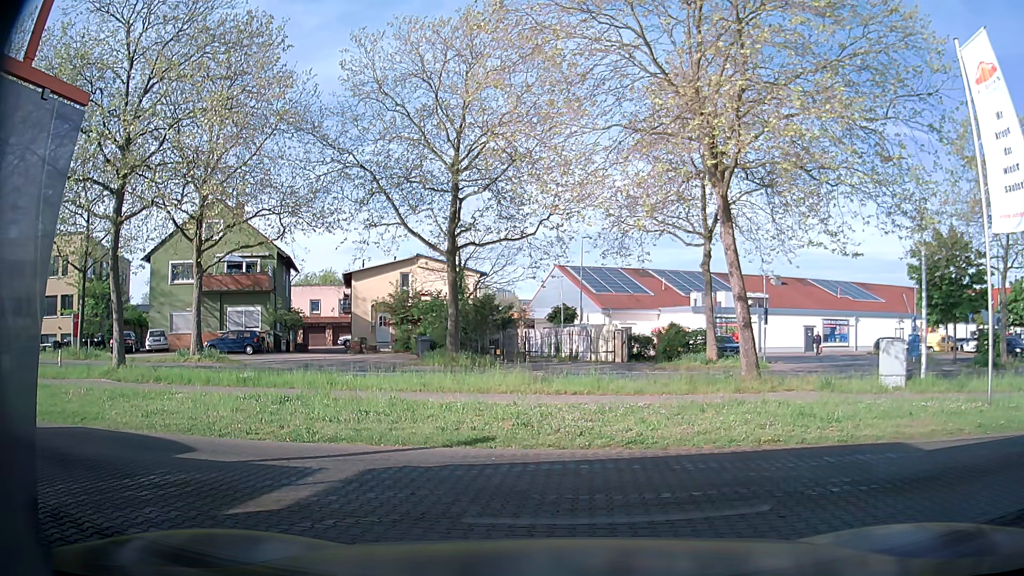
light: Day
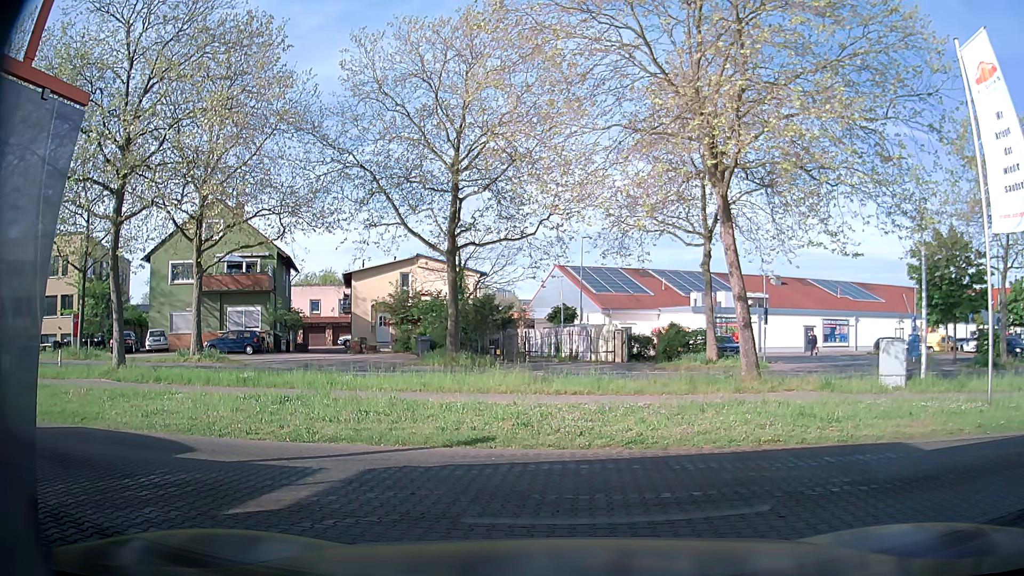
(0.0, 0.0) m; 0°
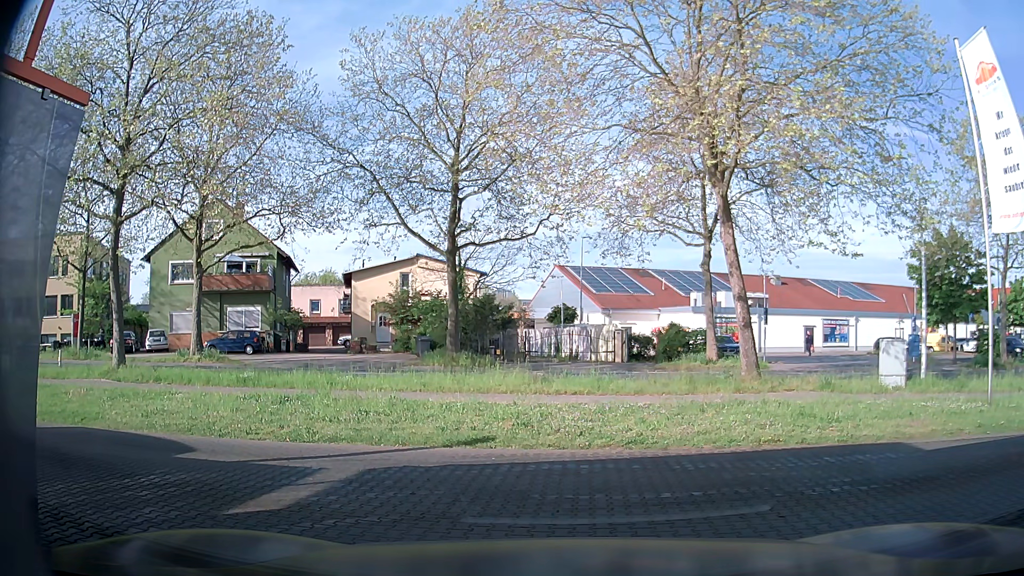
(0.0, 0.0) m; 0°
